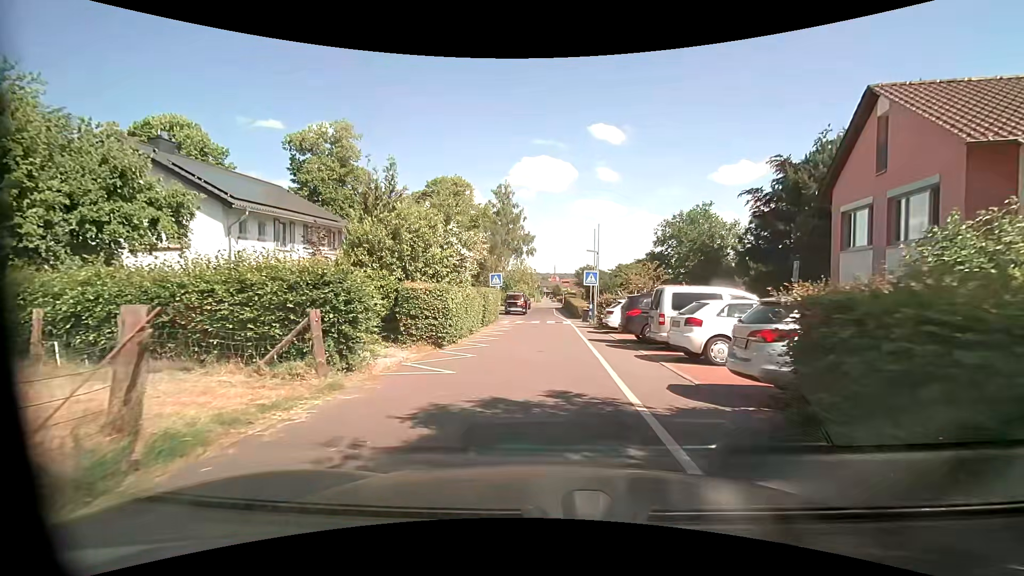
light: Day
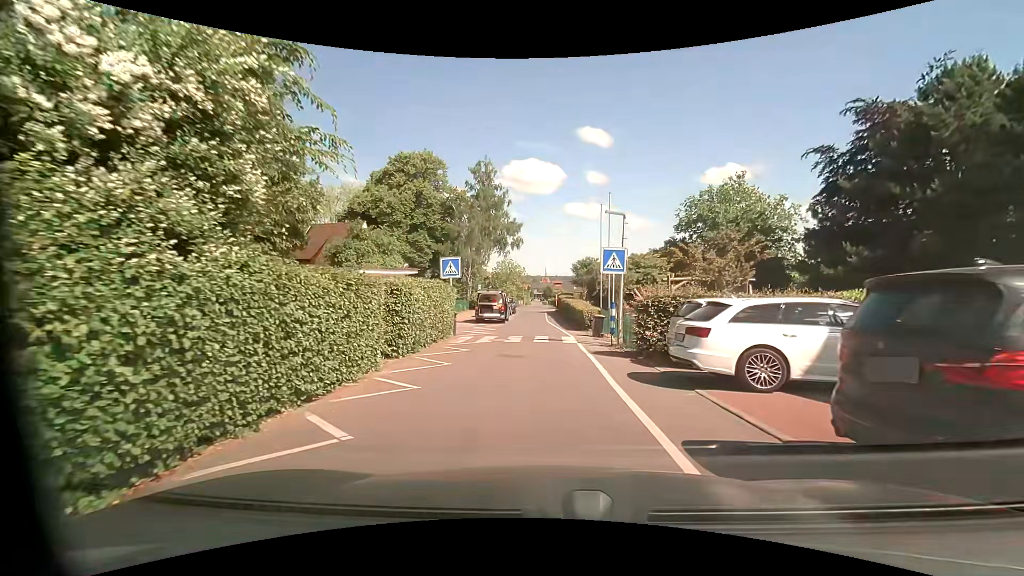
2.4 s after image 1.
(+0.4, +13.4) m; +2°
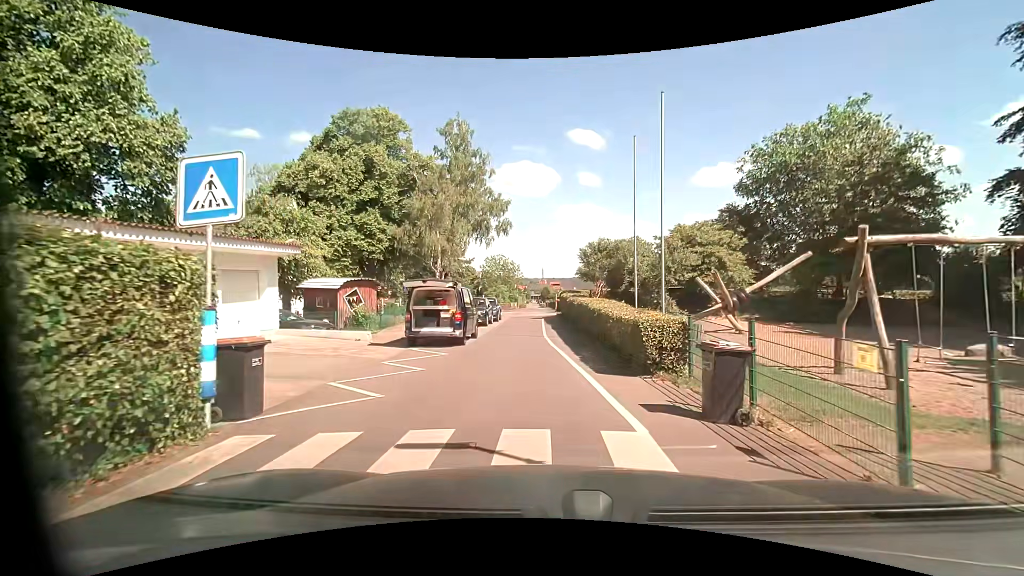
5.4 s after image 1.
(+0.2, +14.7) m; +1°
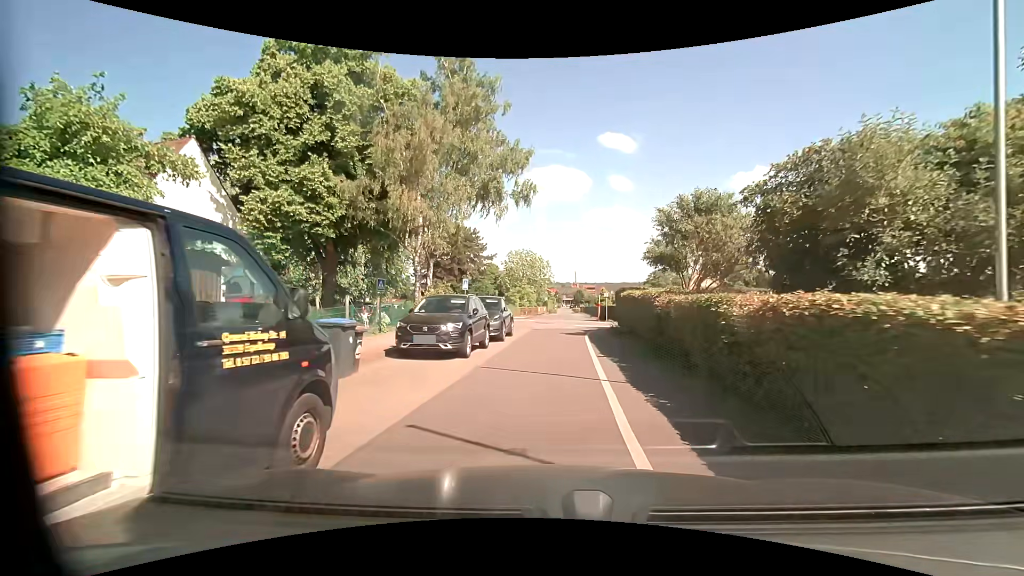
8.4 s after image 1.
(-0.5, +15.5) m; -5°
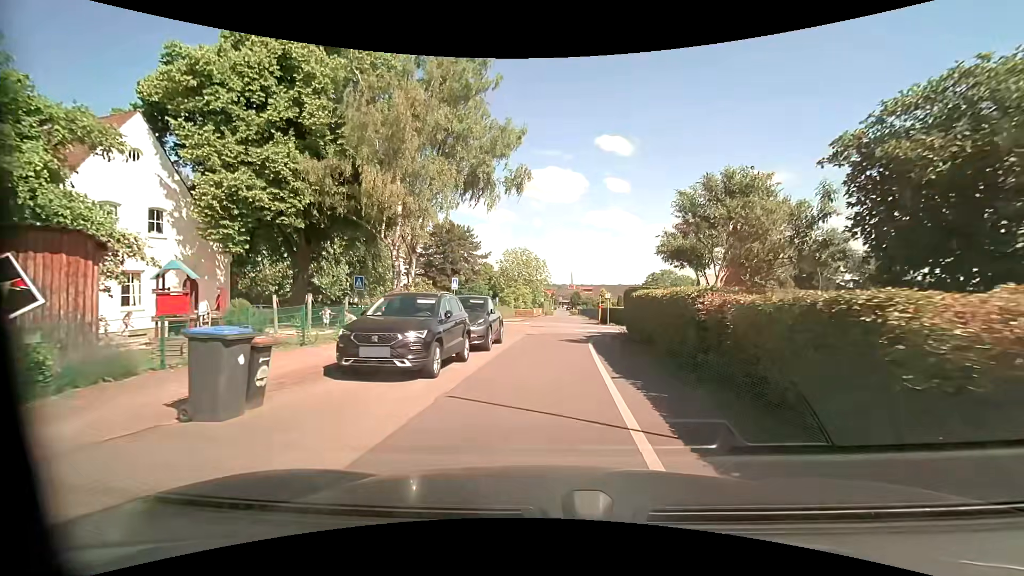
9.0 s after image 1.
(0.0, +3.3) m; +1°
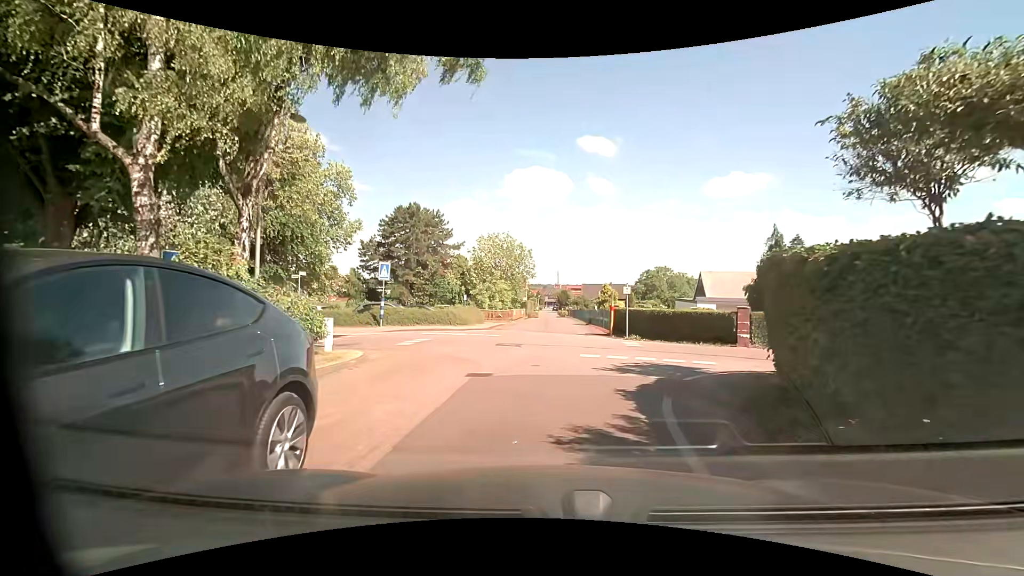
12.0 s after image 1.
(+0.2, +13.6) m; +1°
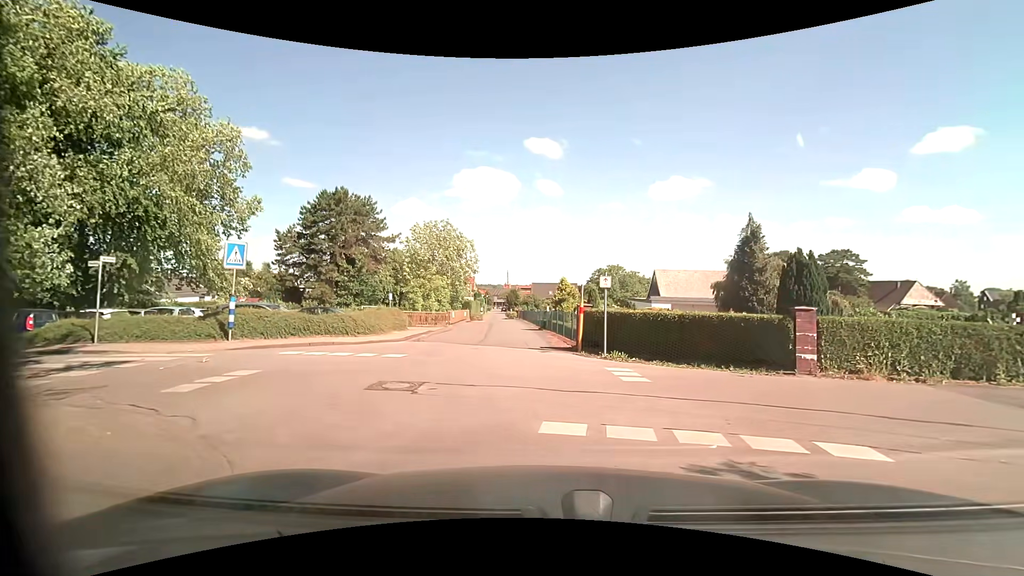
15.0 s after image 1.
(+0.4, +7.8) m; +7°
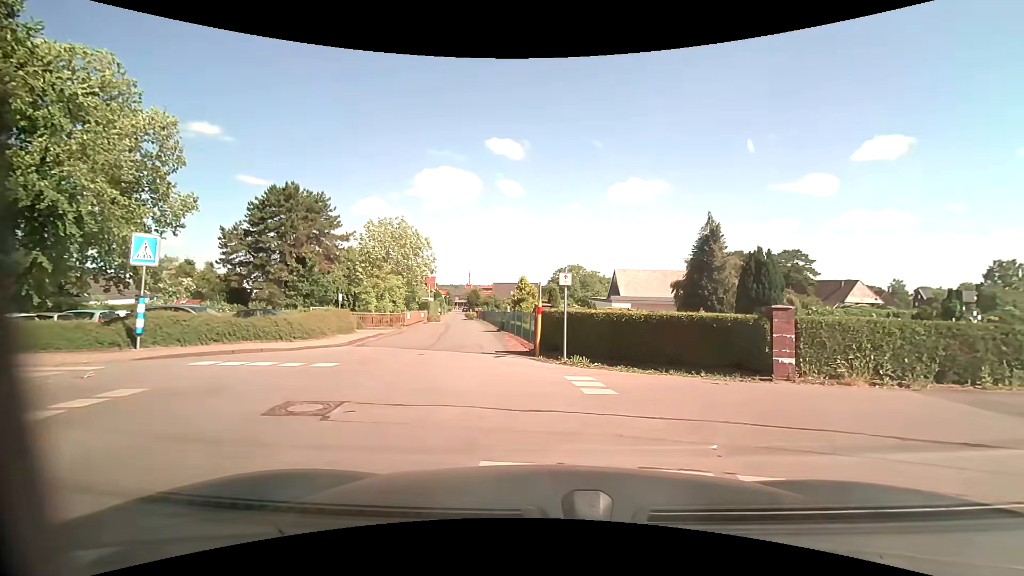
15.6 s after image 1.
(0.0, +1.5) m; +3°
